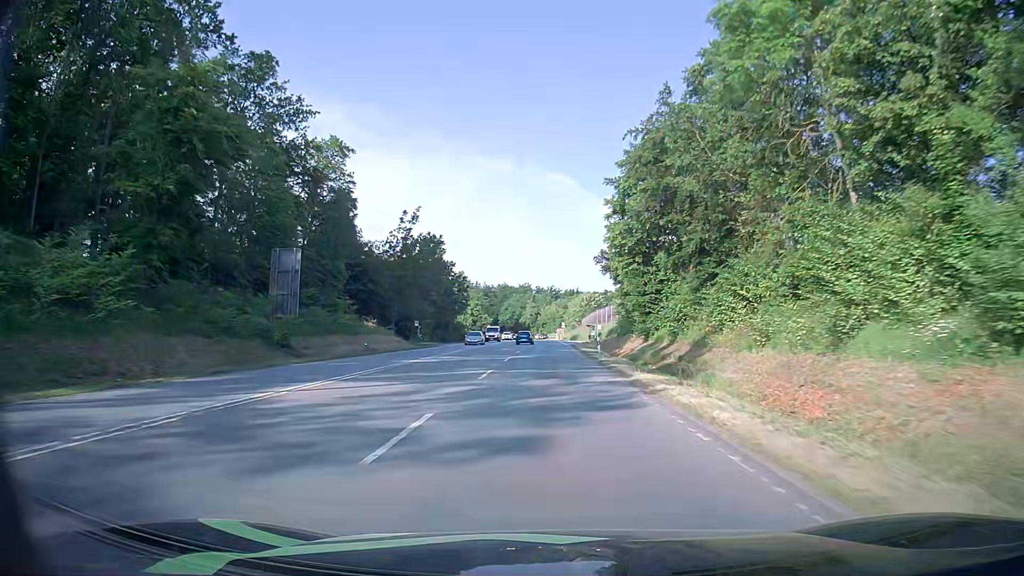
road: secondary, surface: asphalt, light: Day
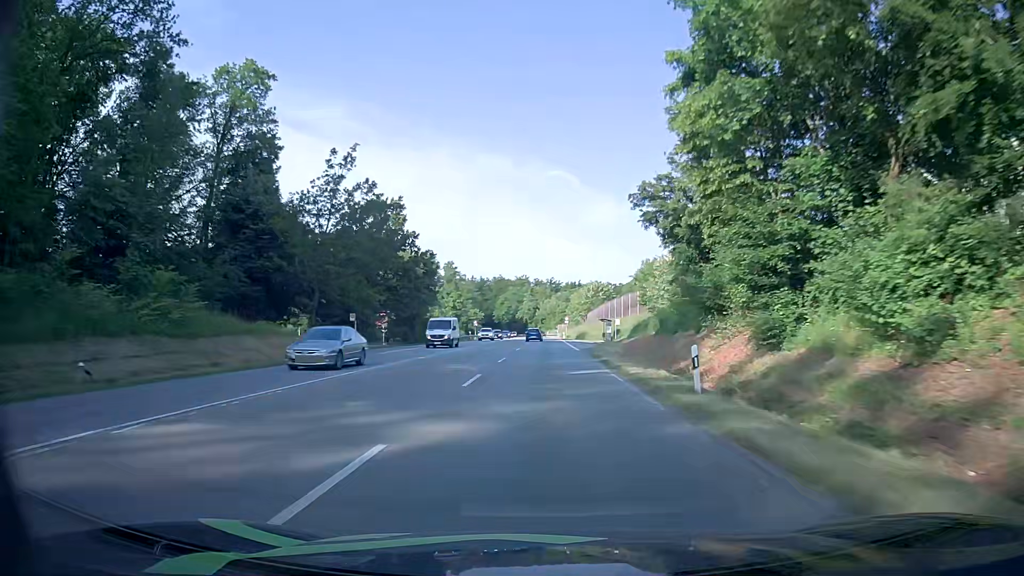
(-0.1, +26.1) m; 0°
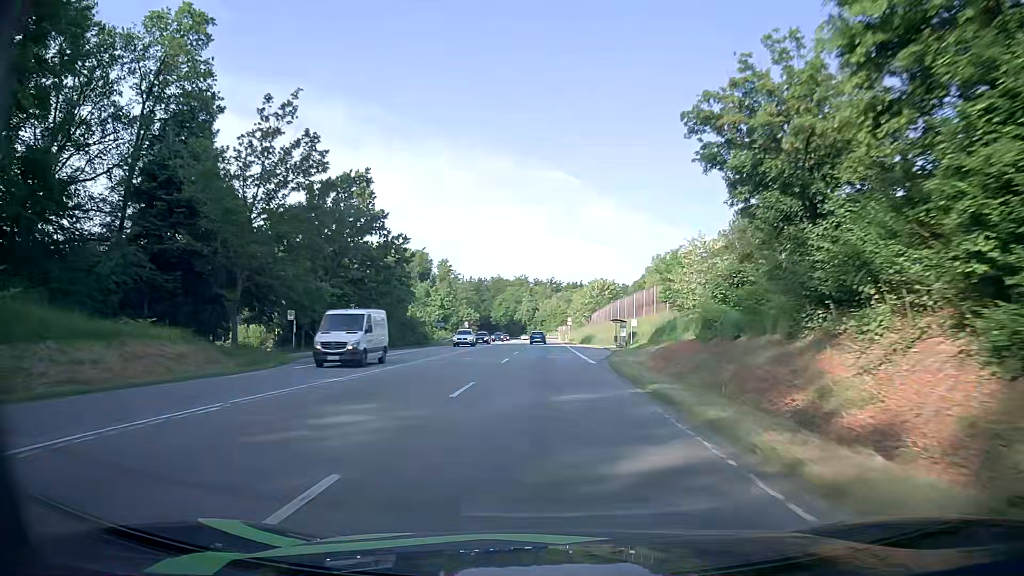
(0.0, +13.3) m; 0°
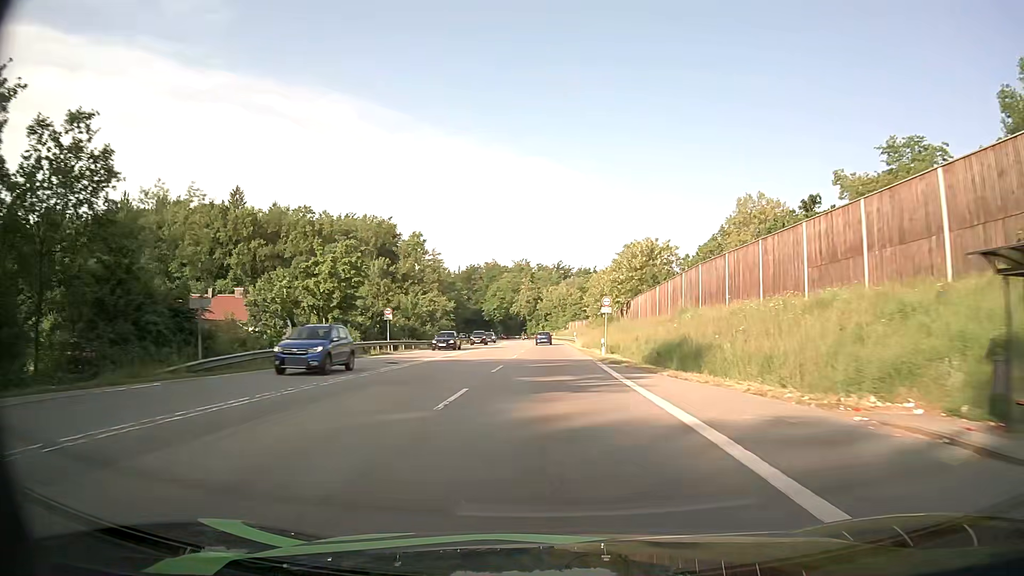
(-0.3, +53.7) m; -1°
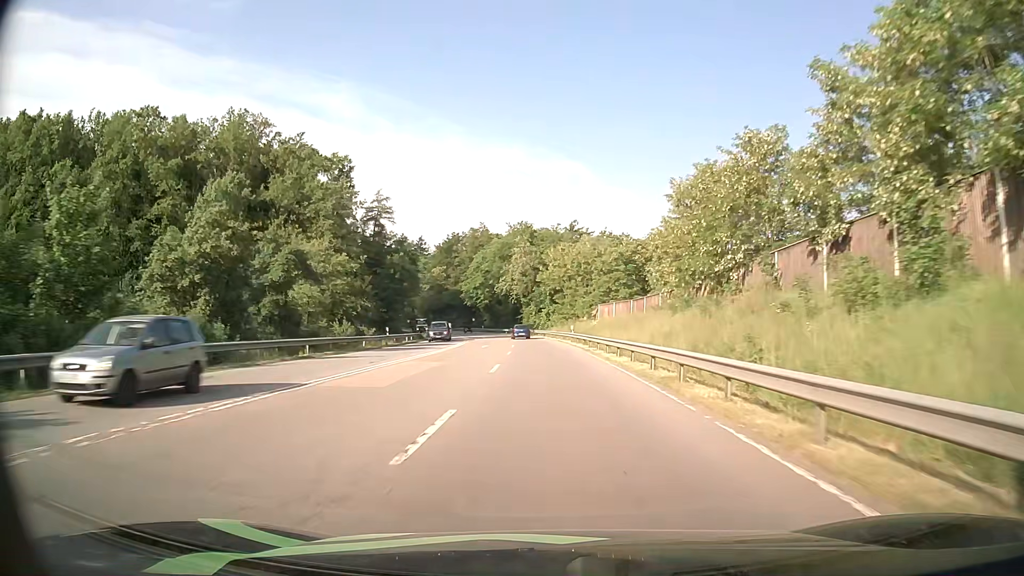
(-0.3, +65.5) m; 0°
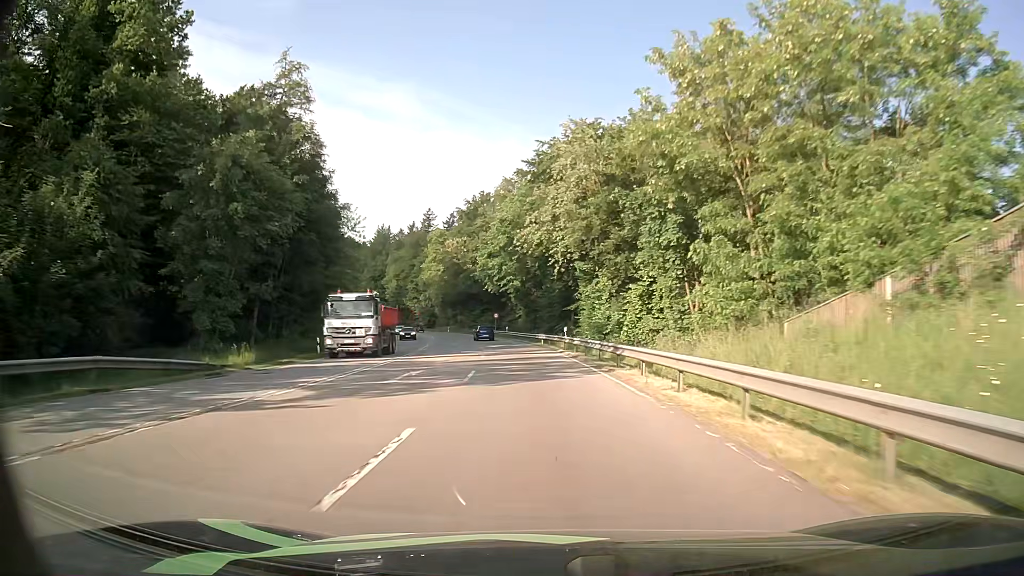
(-1.8, +61.9) m; -5°
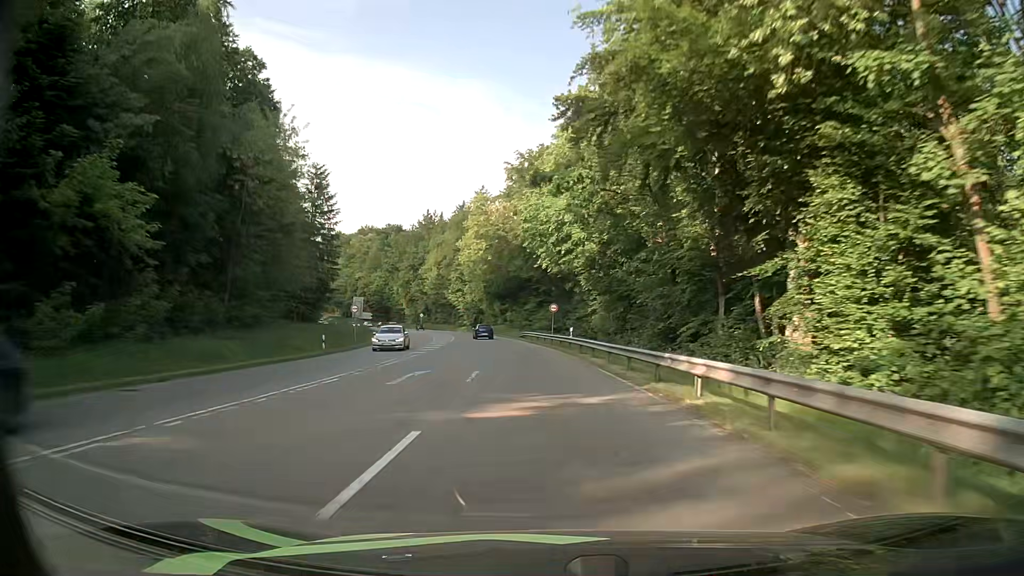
(-1.7, +36.5) m; -6°
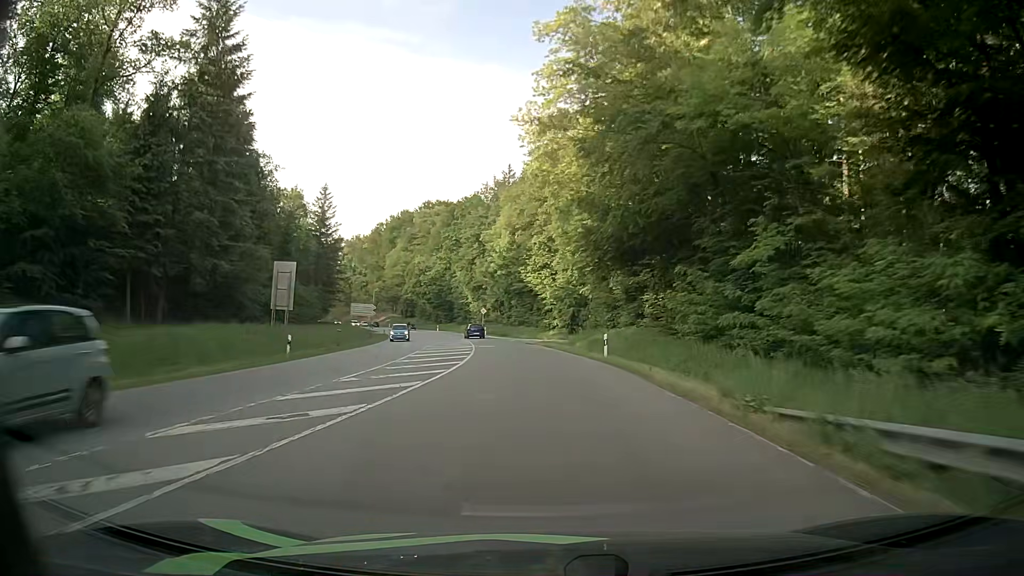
(-4.7, +60.5) m; -9°
(0, +10) (-1, +20) (-1, +30) (-2, +40) (-4, +50) (-5, +60) (-7, +69) (-10, +79) (-12, +89) (-15, +98) m
